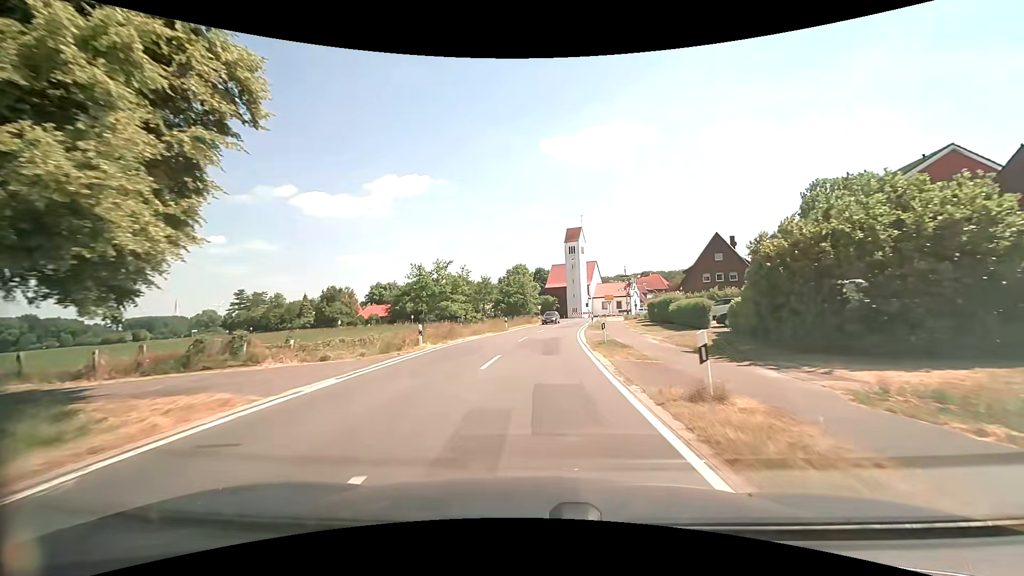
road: tertiary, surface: asphalt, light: Day
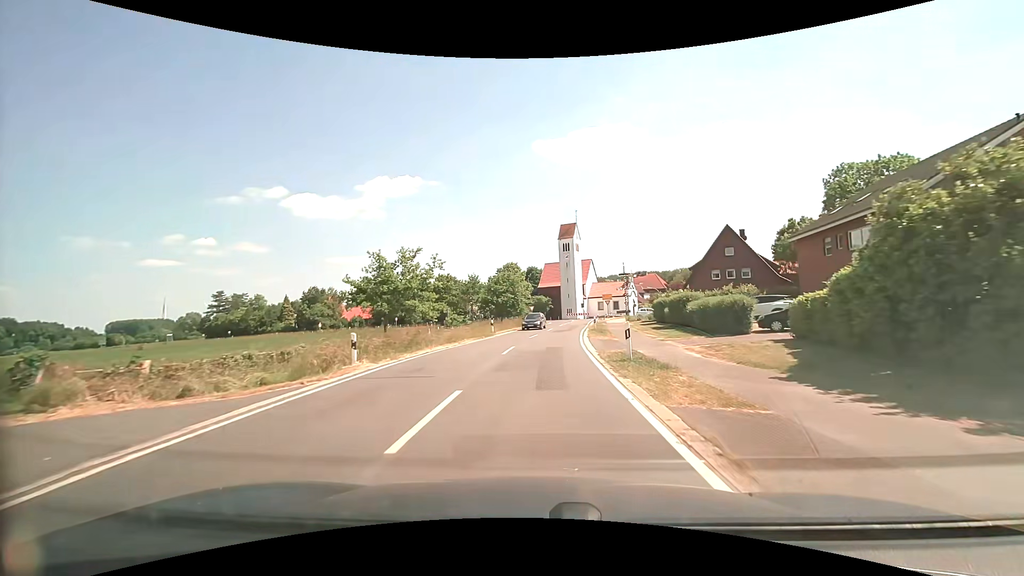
(+0.1, +7.1) m; +1°
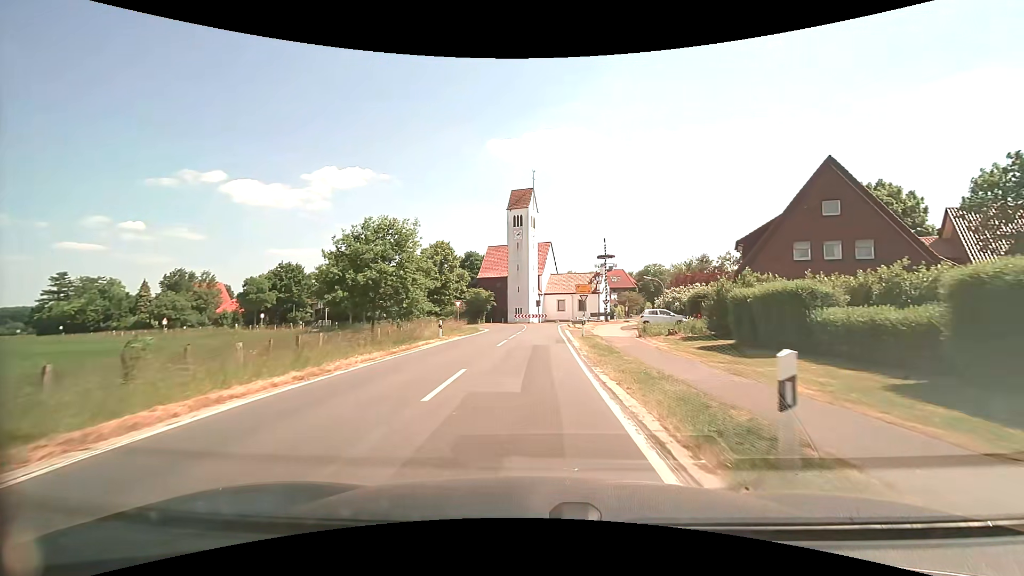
(+1.6, +32.8) m; +6°
(0, +10) (0, +20) (+1, +30) (+1, +40) (+1, +50) (+2, +60) (+7, +68) (+14, +76) (+19, +84) (+23, +94) m
